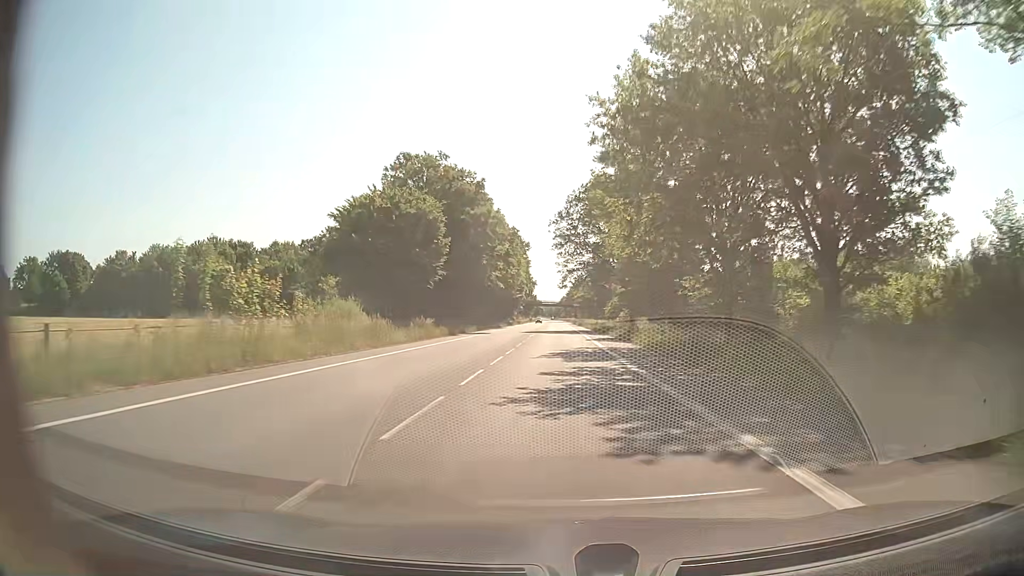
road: secondary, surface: asphalt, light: Day
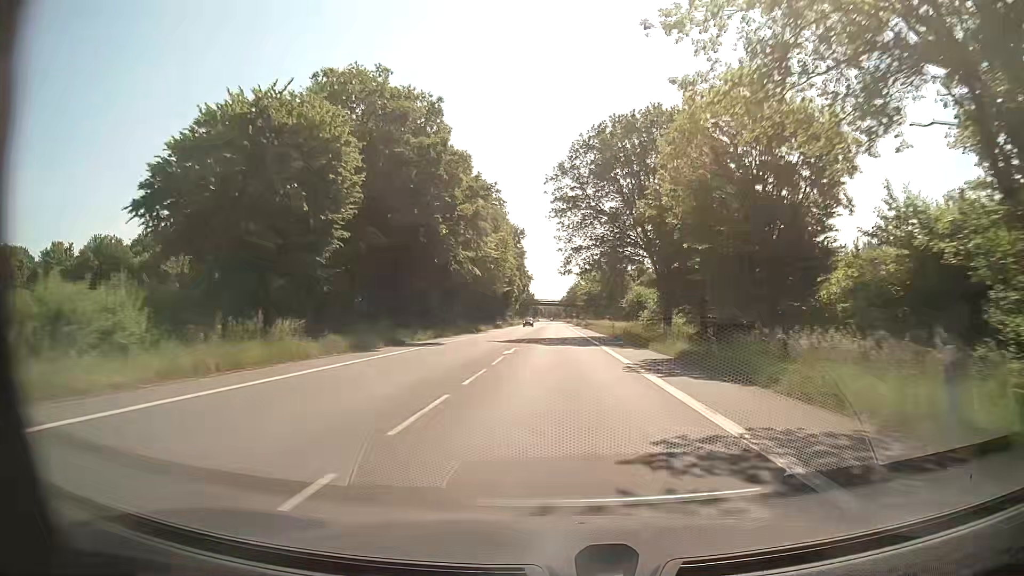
(0.0, +23.9) m; 0°
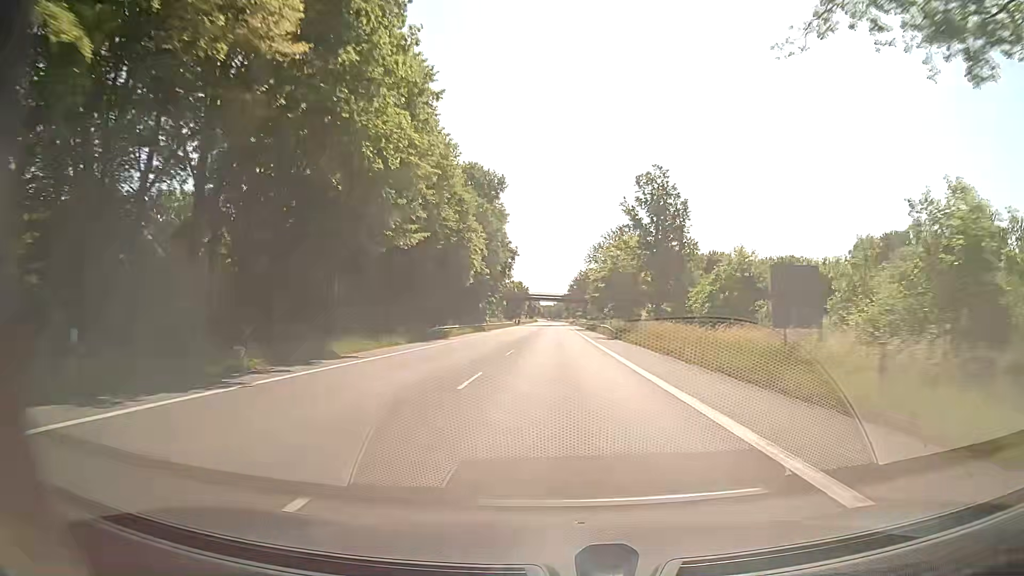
(0.0, +48.7) m; 0°
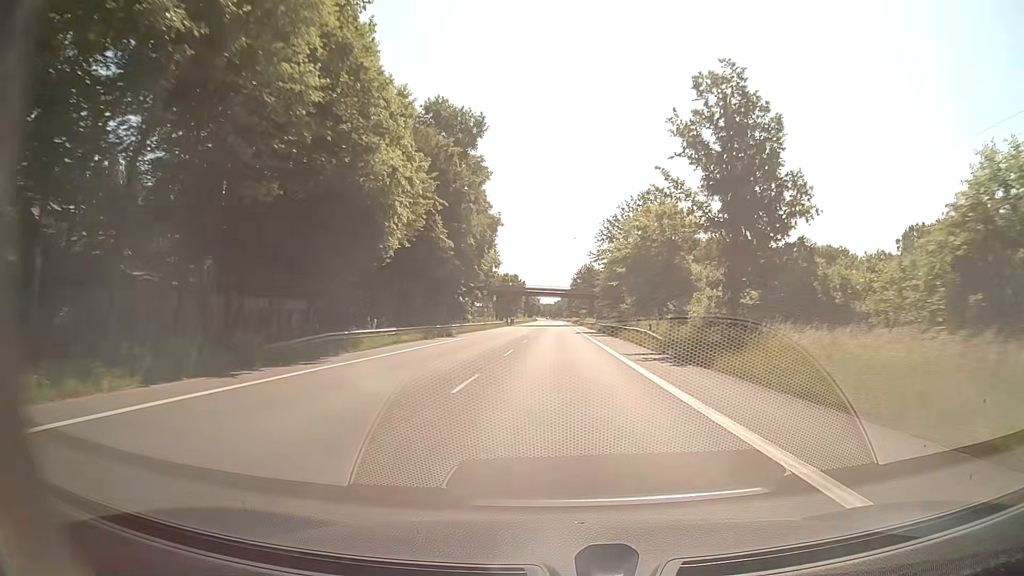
(0.0, +24.8) m; 0°
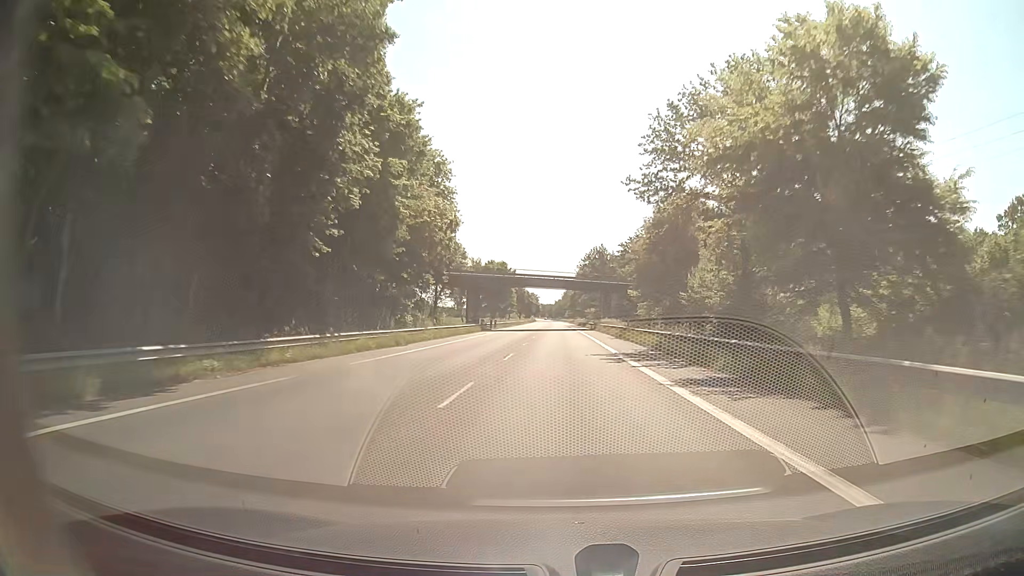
(-0.1, +38.0) m; 0°
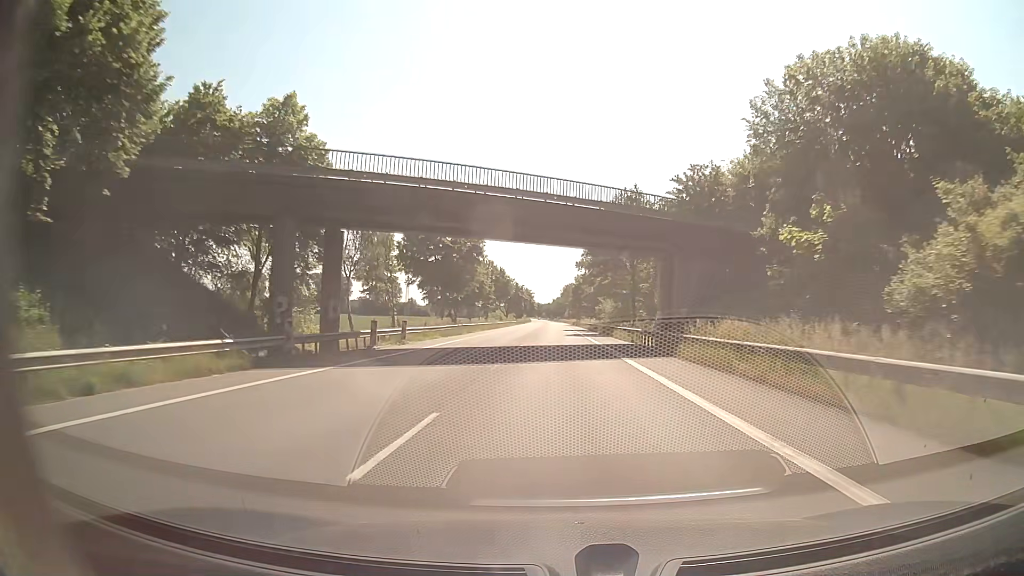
(0.0, +52.5) m; 0°
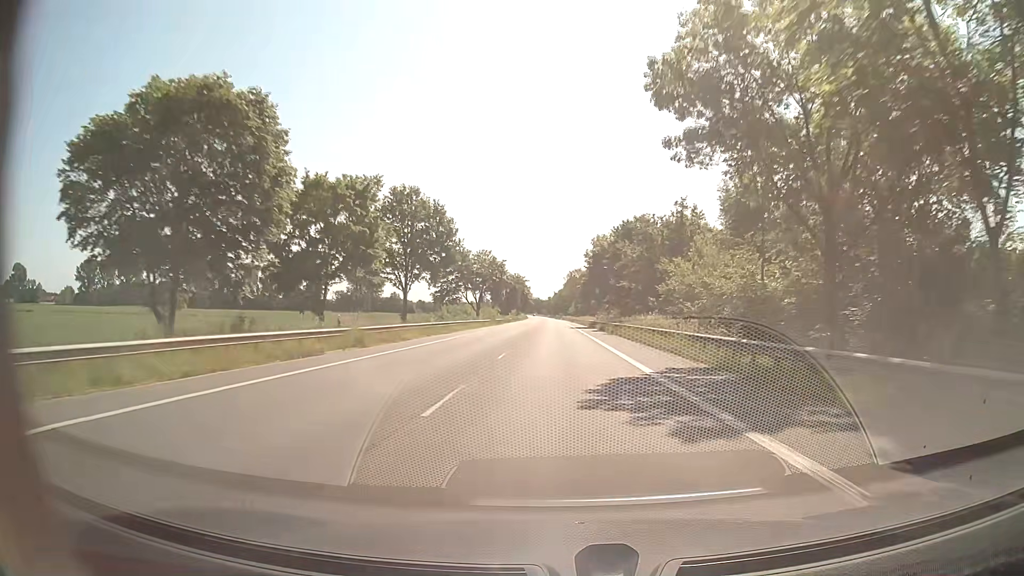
(+0.2, +68.7) m; 0°
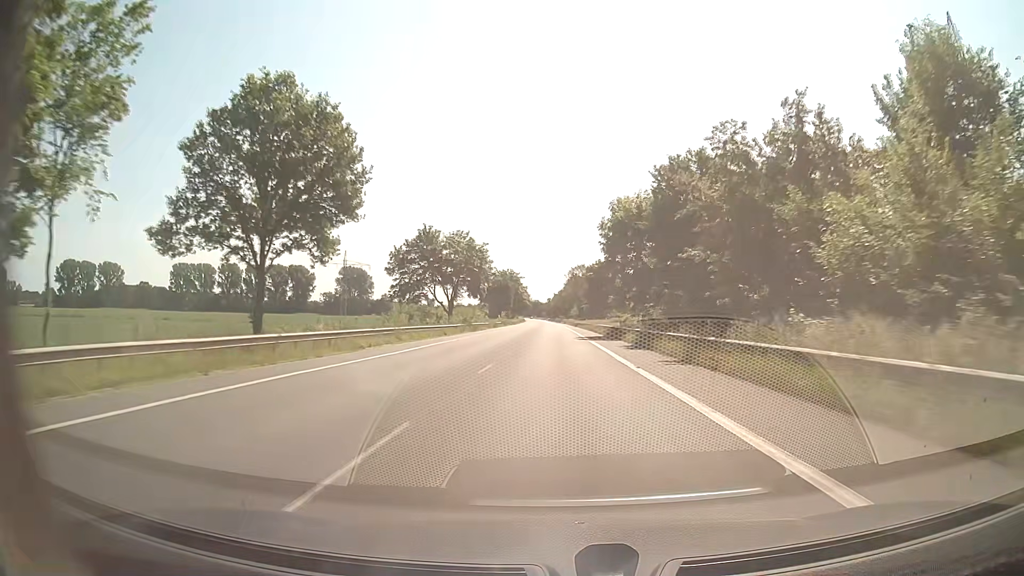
(+0.1, +28.5) m; 0°
(0, +10) (0, +20) (0, +30) (0, +40) (0, +50) (0, +60) (-1, +70) (-1, +80) (-1, +90) (-1, +100) m
